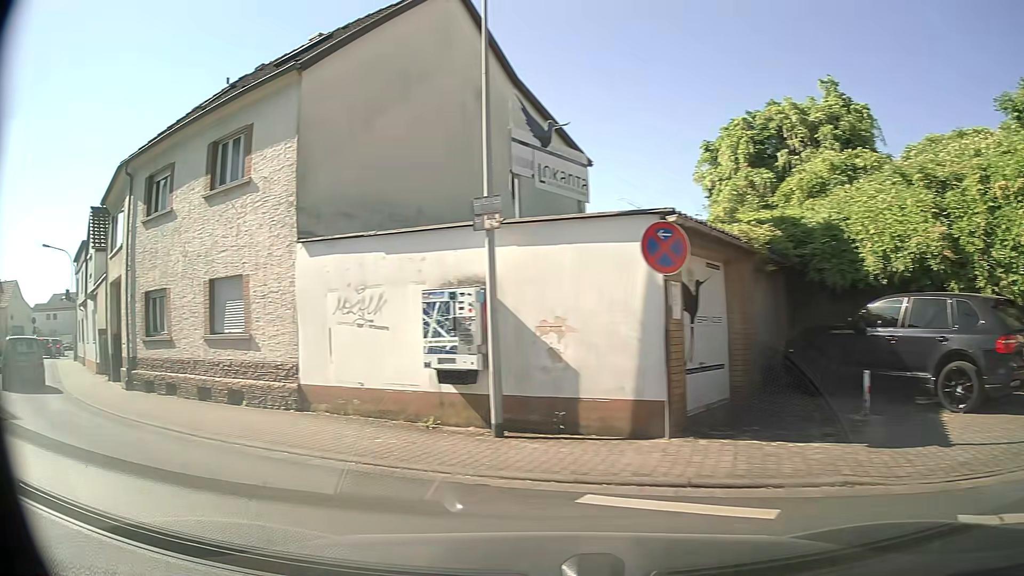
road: residential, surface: asphalt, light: Day
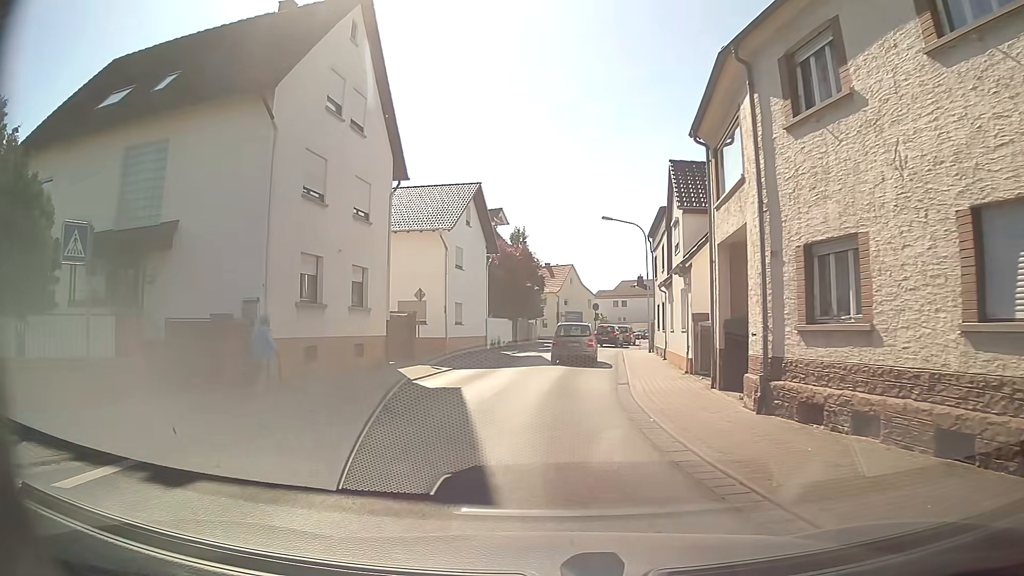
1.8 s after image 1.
(-3.9, +6.9) m; -51°
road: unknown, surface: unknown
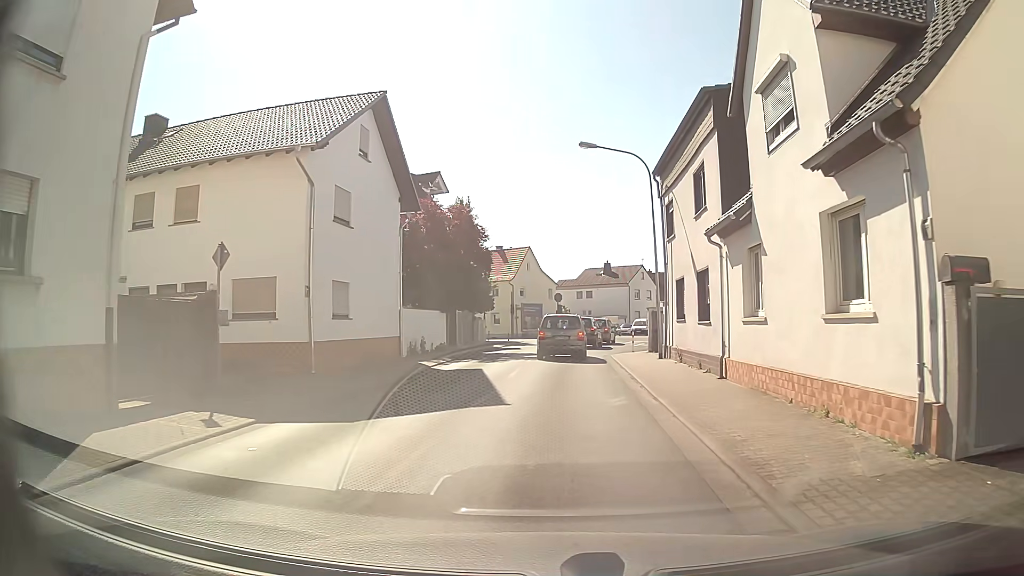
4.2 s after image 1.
(+0.4, +14.5) m; +4°
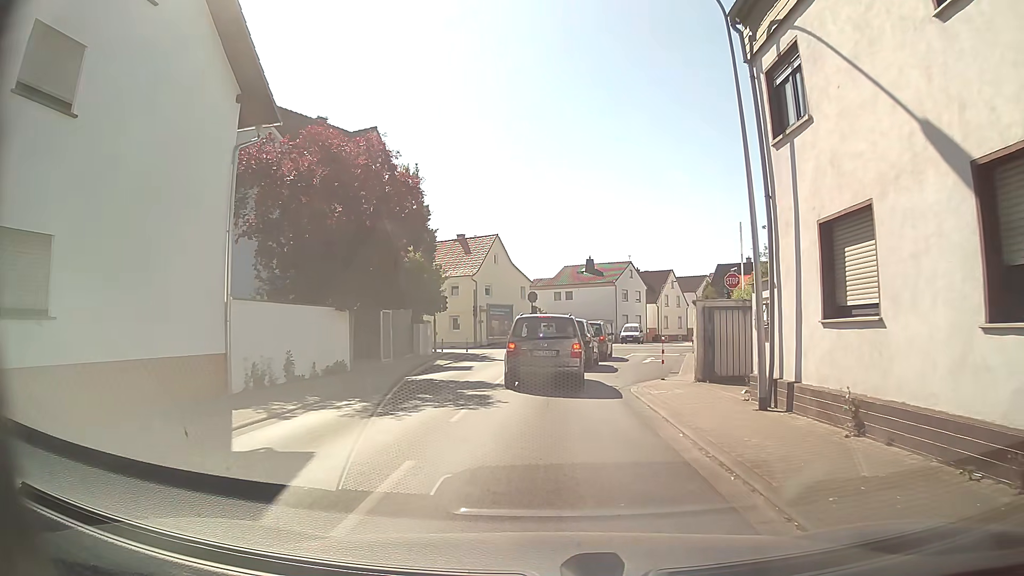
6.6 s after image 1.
(+0.3, +12.9) m; +2°
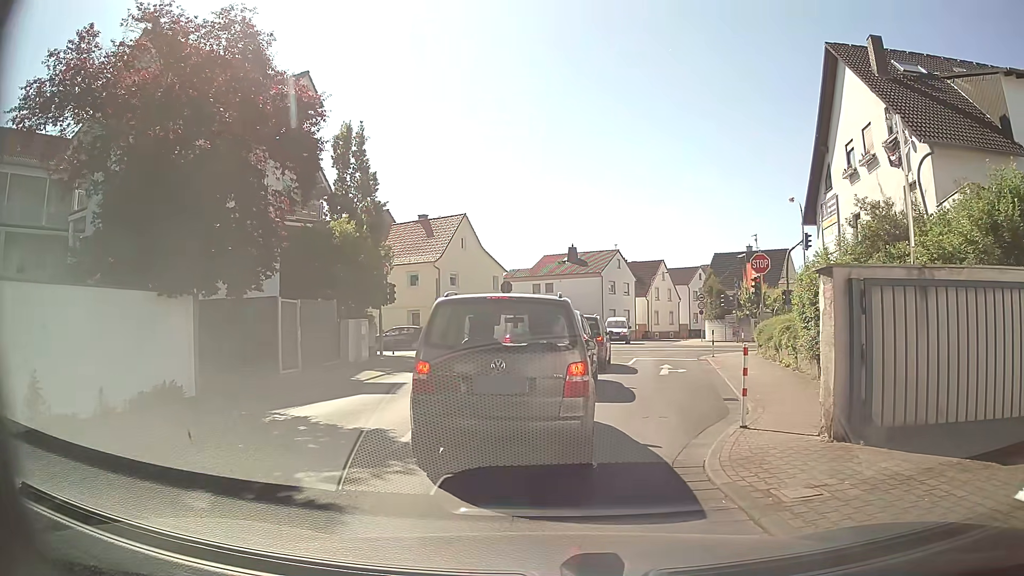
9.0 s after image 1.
(+0.1, +8.3) m; +2°
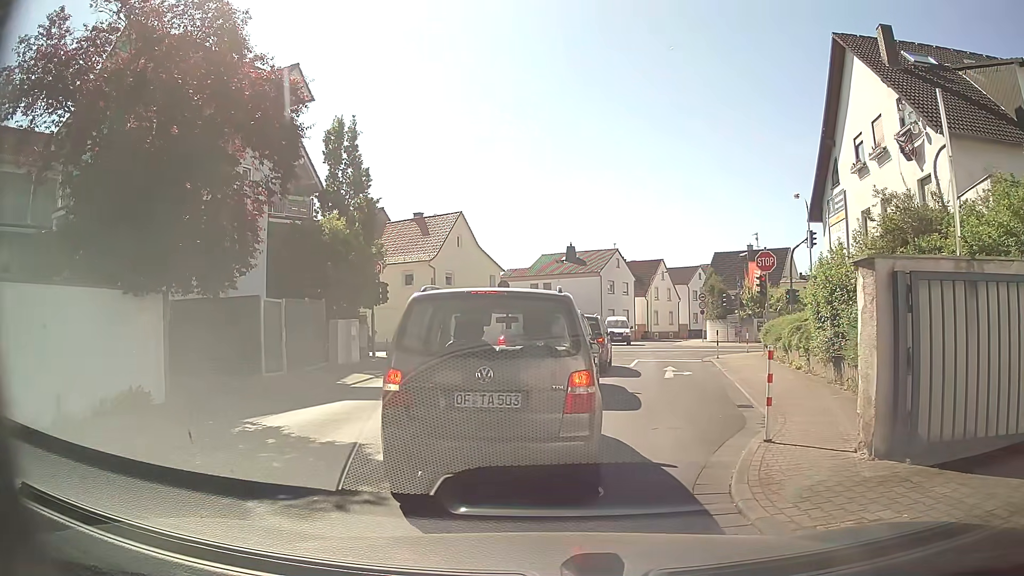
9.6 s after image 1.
(0.0, +1.0) m; +1°
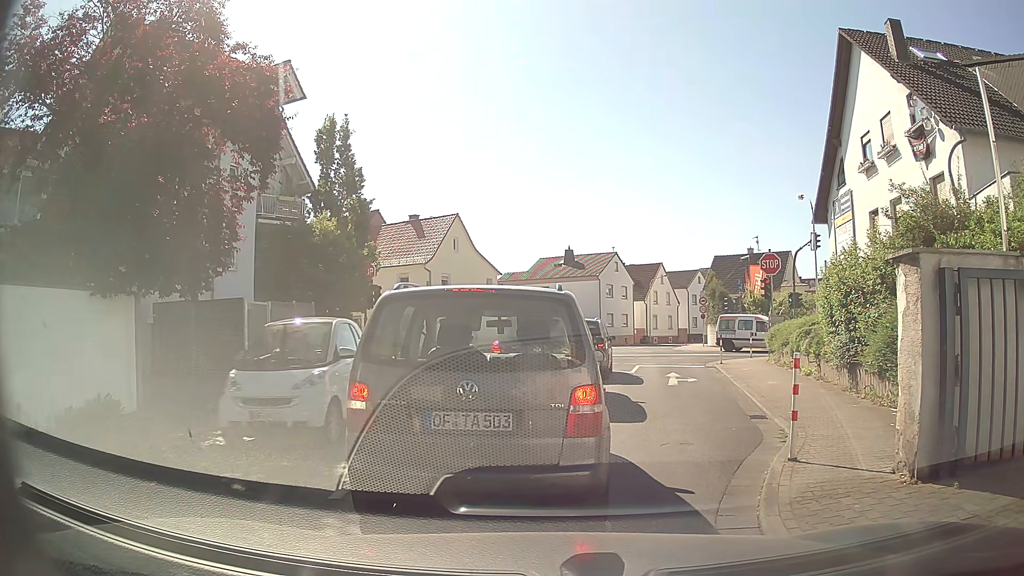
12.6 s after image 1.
(0.0, +0.9) m; 0°
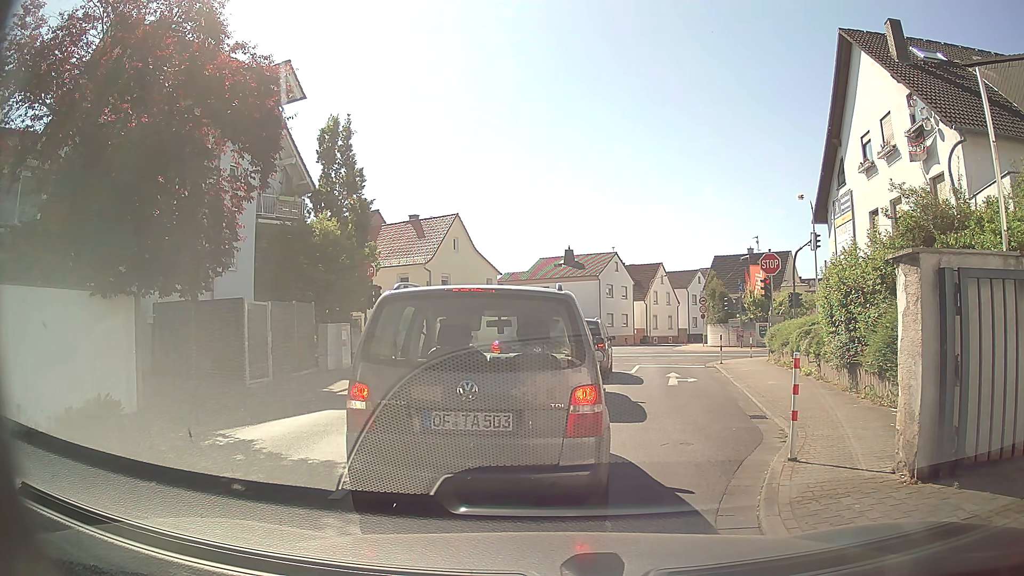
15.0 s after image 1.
(0.0, 0.0) m; 0°
